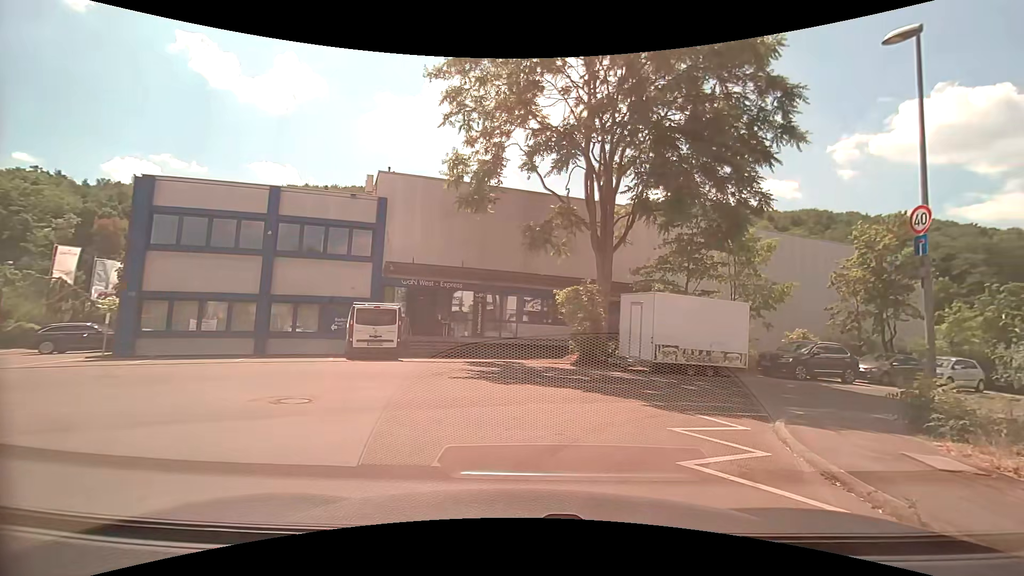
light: Day
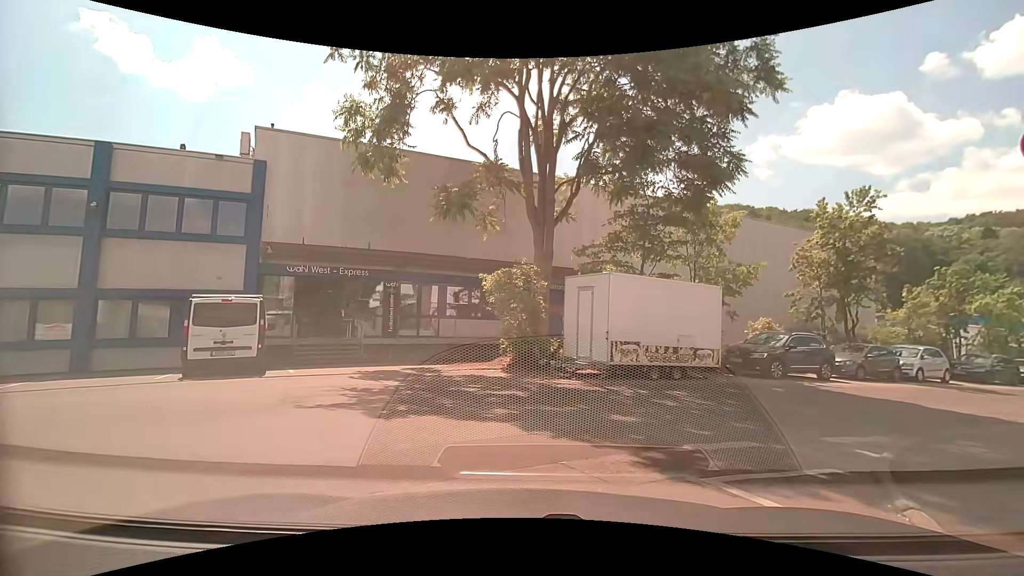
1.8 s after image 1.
(+0.5, +4.5) m; +9°
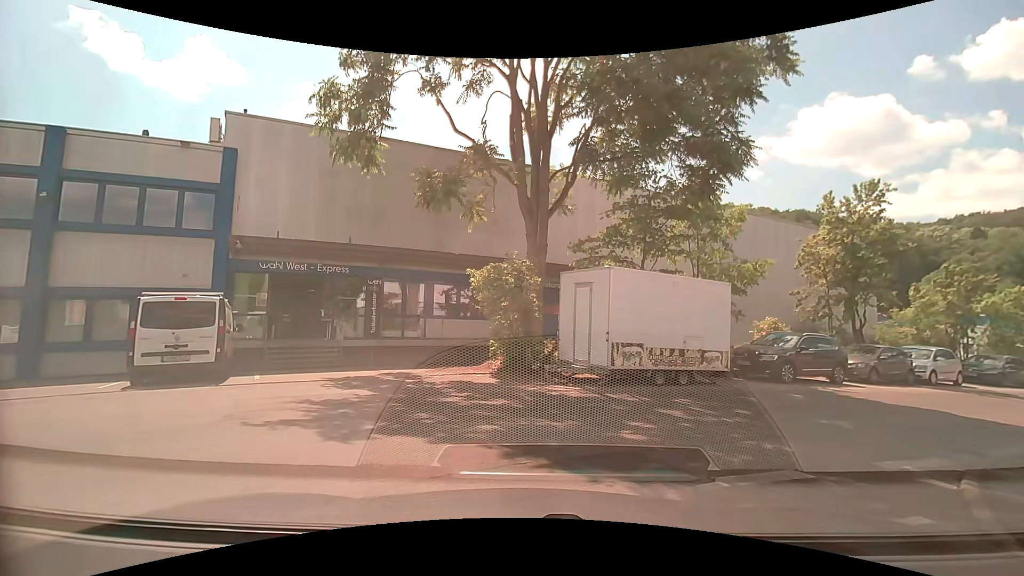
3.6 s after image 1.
(0.0, +1.3) m; -1°
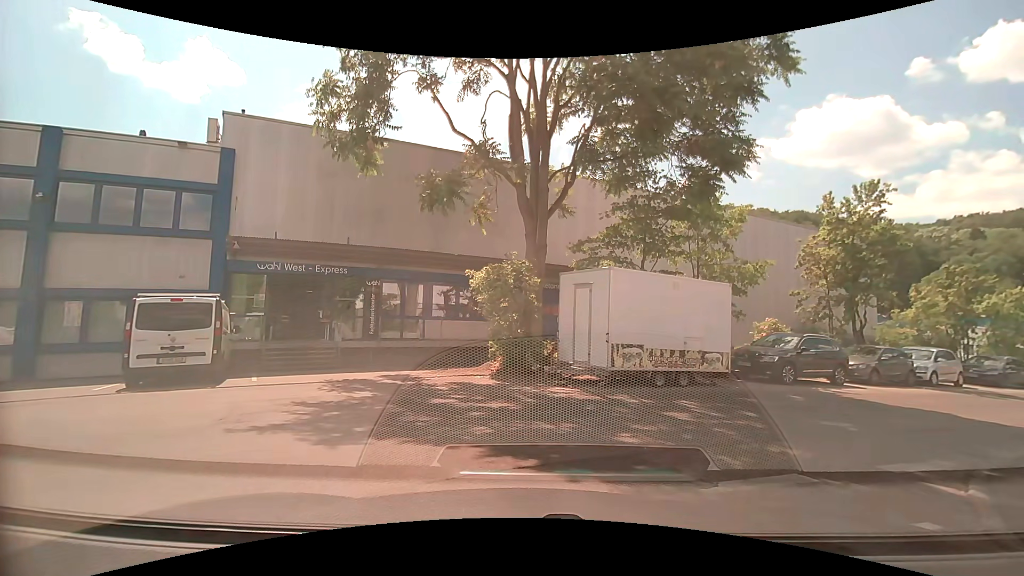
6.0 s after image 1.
(0.0, +0.1) m; 0°
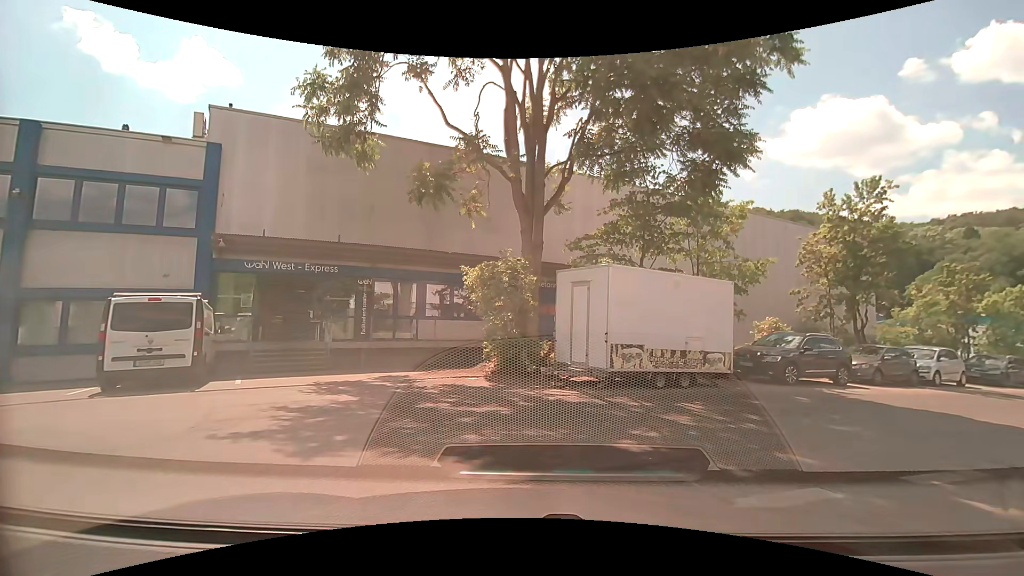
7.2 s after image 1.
(0.0, +0.5) m; 0°
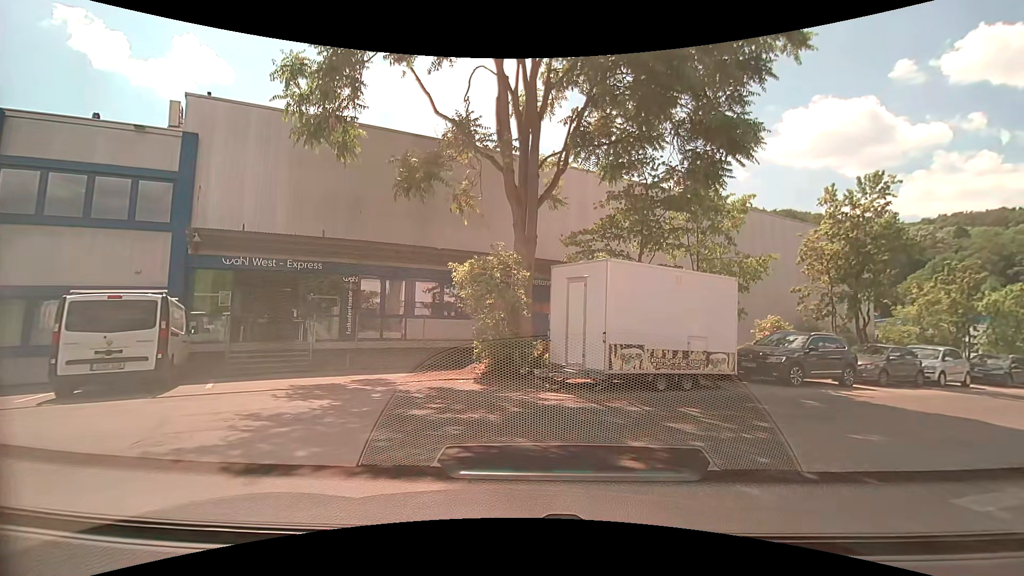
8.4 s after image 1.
(0.0, +0.8) m; 0°
